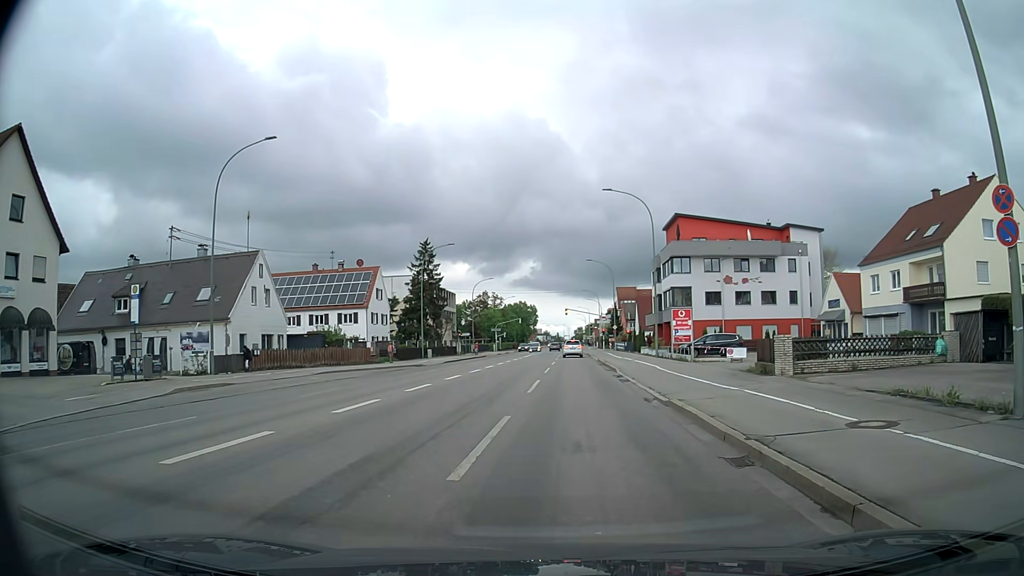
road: tertiary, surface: asphalt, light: Day
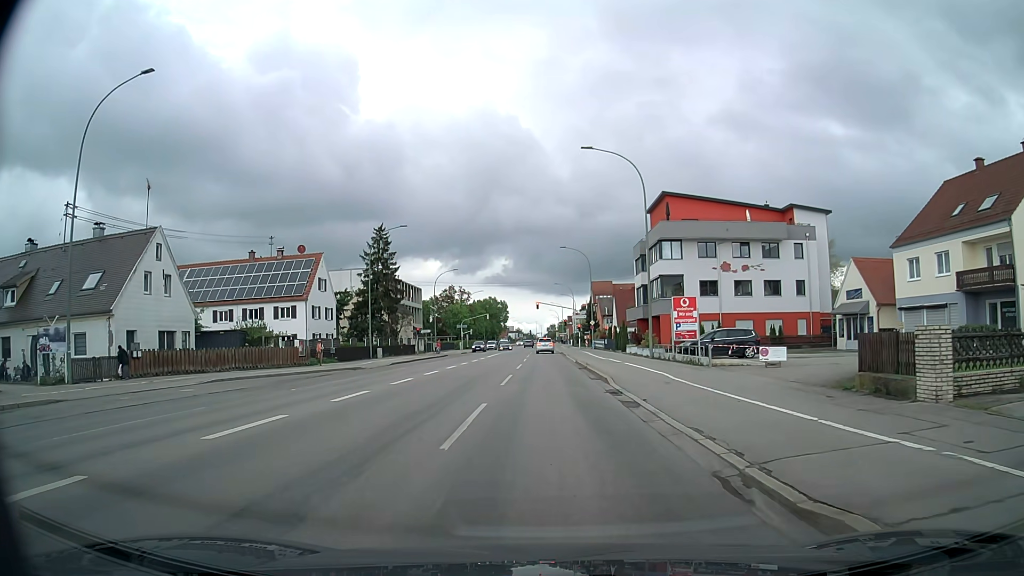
(+0.6, +10.3) m; +4°
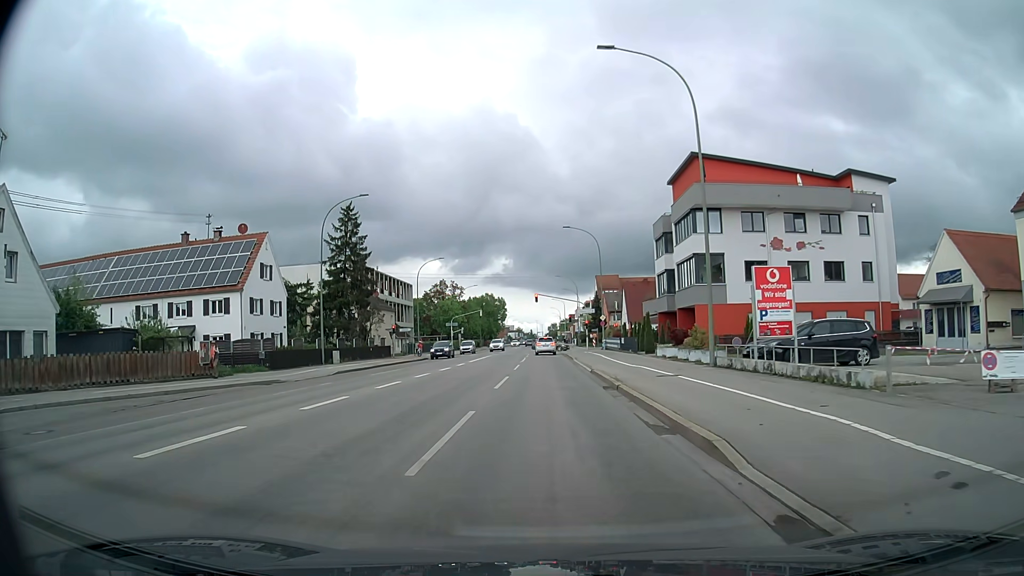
(0.0, +14.0) m; 0°
